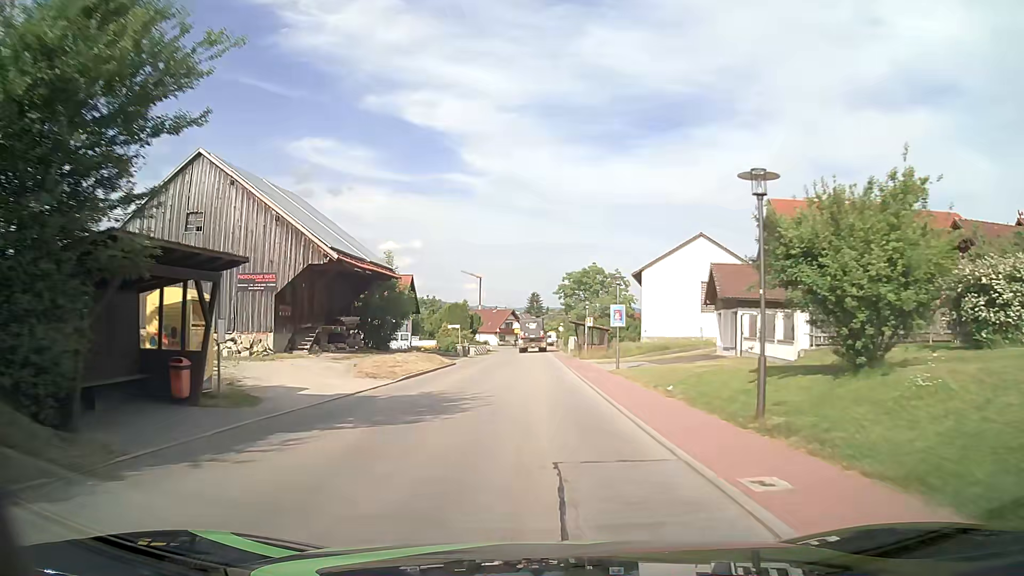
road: tertiary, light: Day
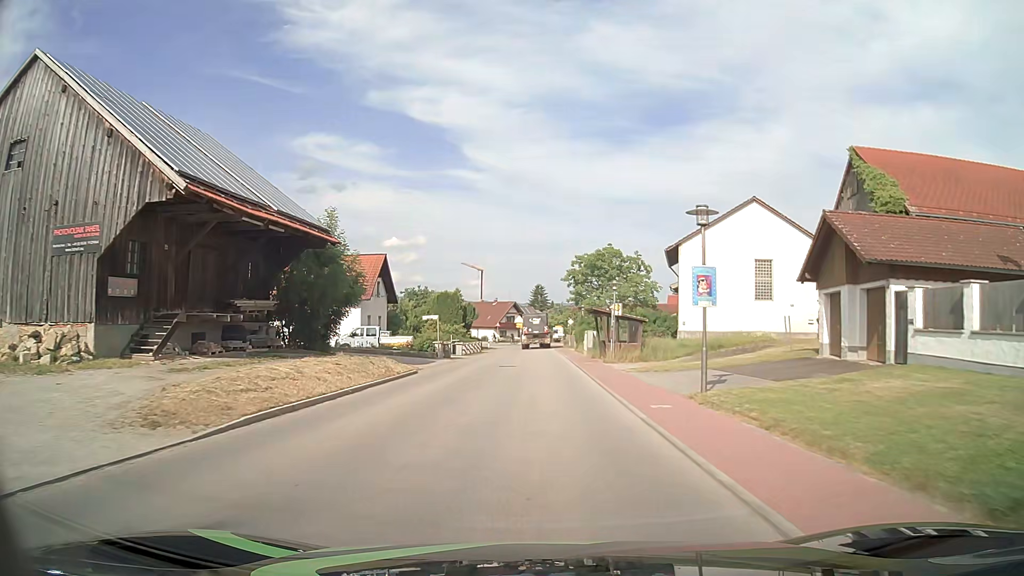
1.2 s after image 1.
(0.0, +13.6) m; 0°
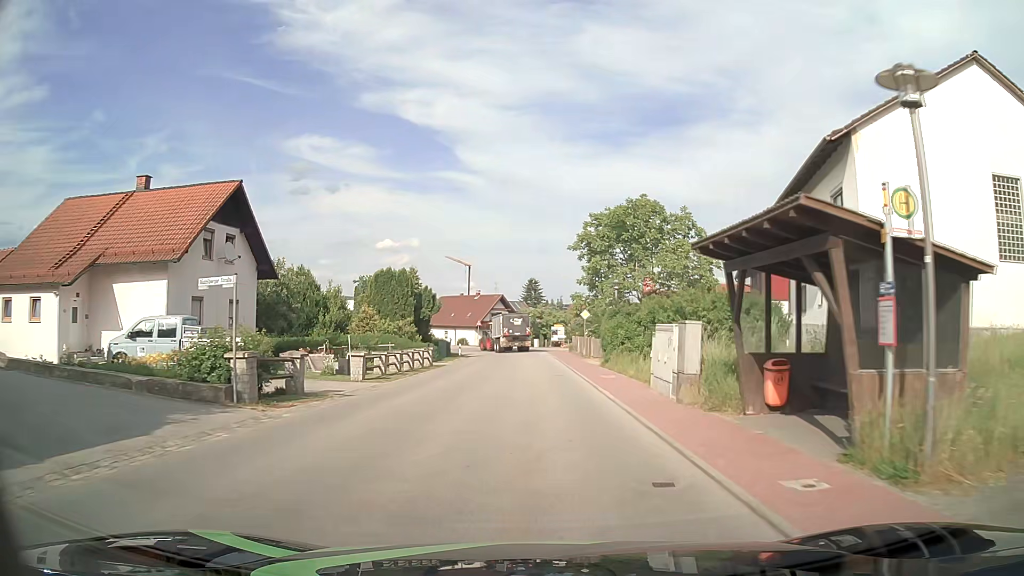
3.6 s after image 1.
(+0.2, +26.3) m; +1°
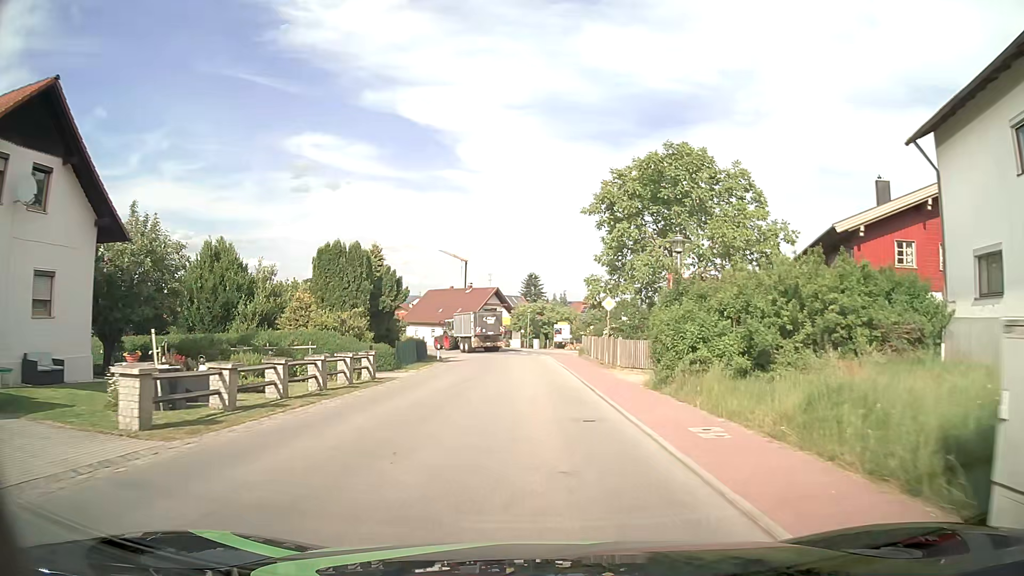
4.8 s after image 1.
(-0.1, +12.9) m; 0°
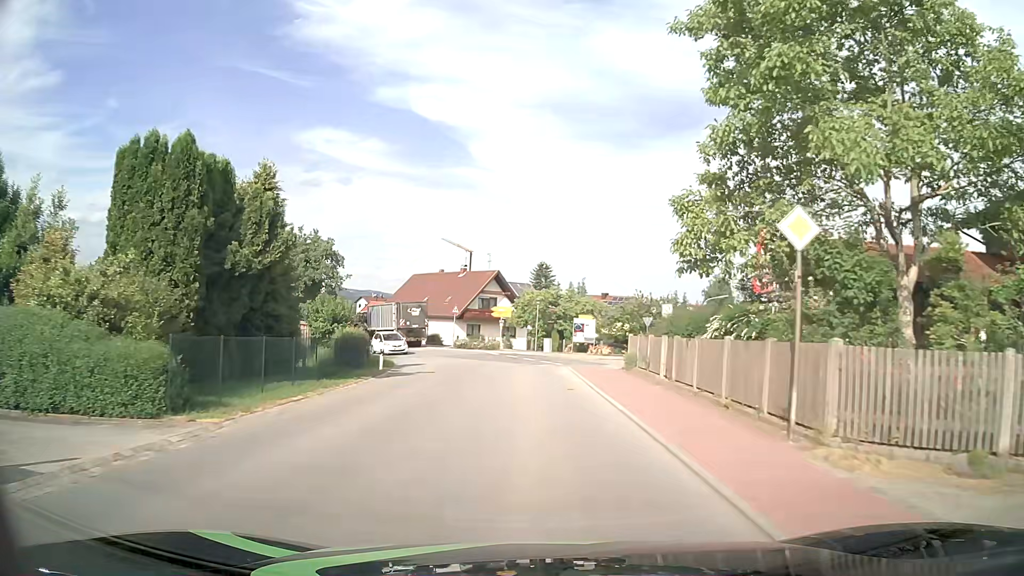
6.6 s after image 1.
(-0.2, +19.4) m; -1°
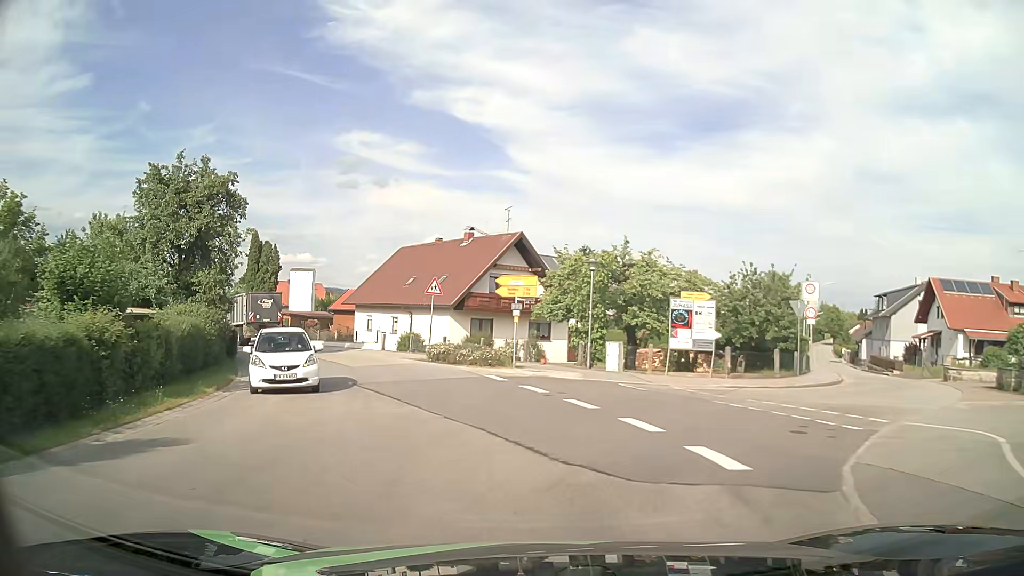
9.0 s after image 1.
(-0.2, +25.0) m; -2°
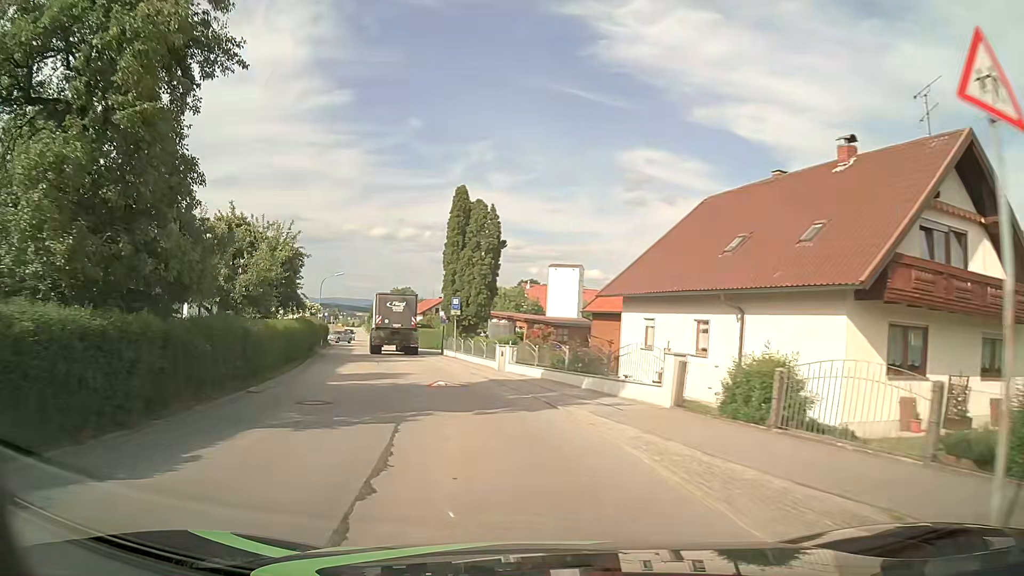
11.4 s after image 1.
(-4.9, +24.1) m; -24°
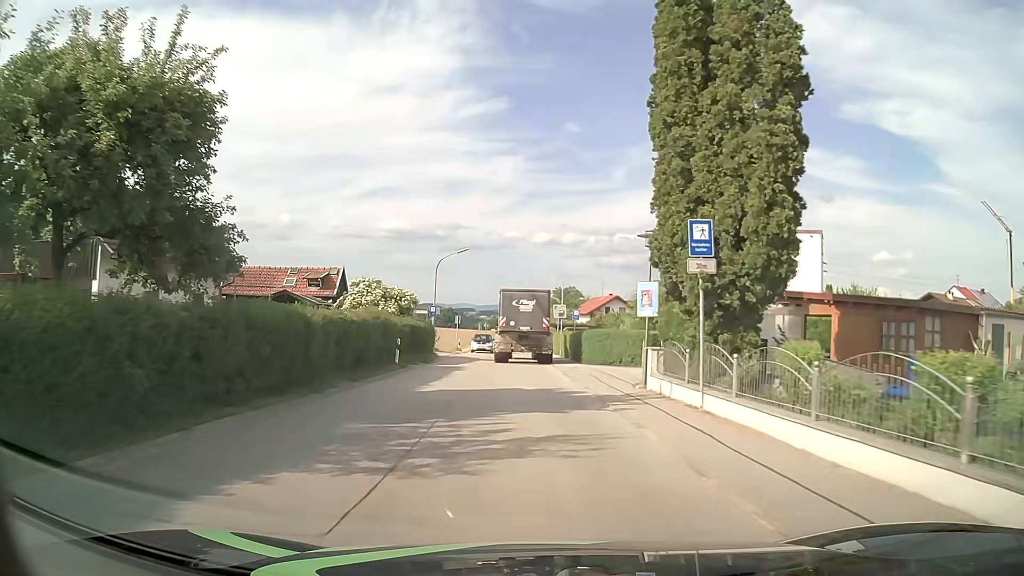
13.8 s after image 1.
(-4.1, +24.7) m; -15°
(0, +10) (0, +20) (0, +30) (-1, +40) (-1, +50) (-1, +60) (-1, +70) (-2, +80) (-2, +90) (-2, +100) m
